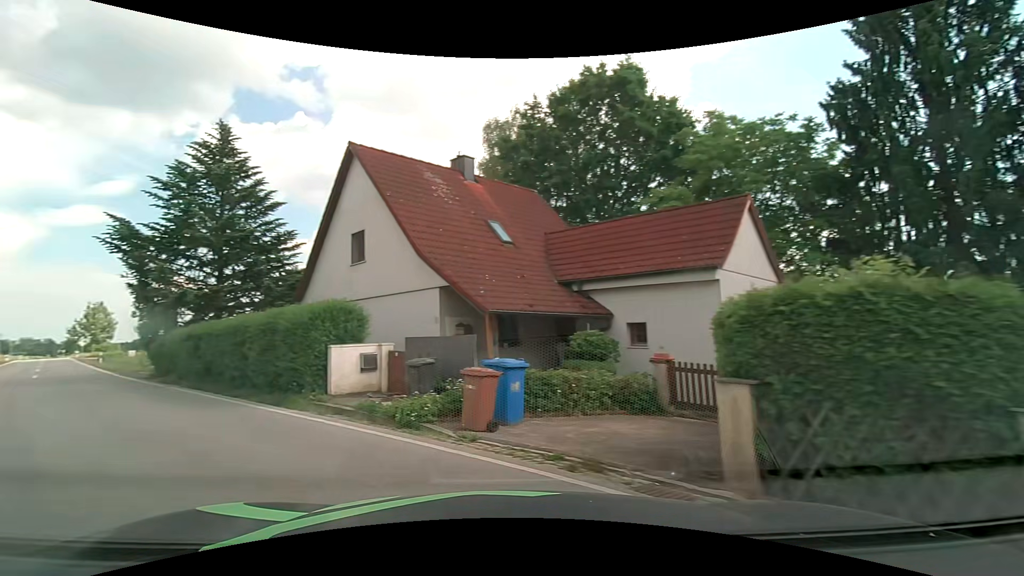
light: Day
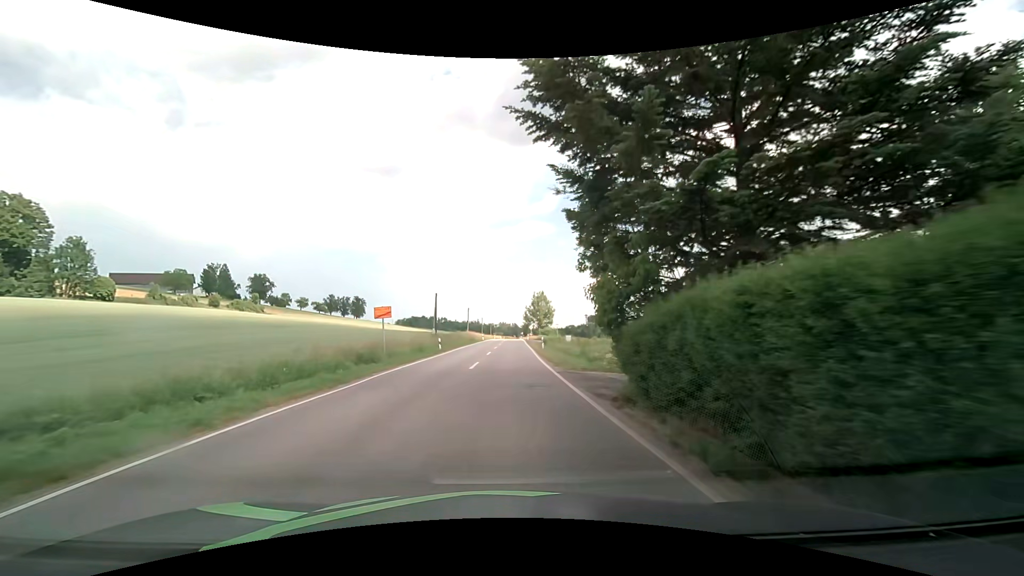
(-9.9, +15.0) m; -43°
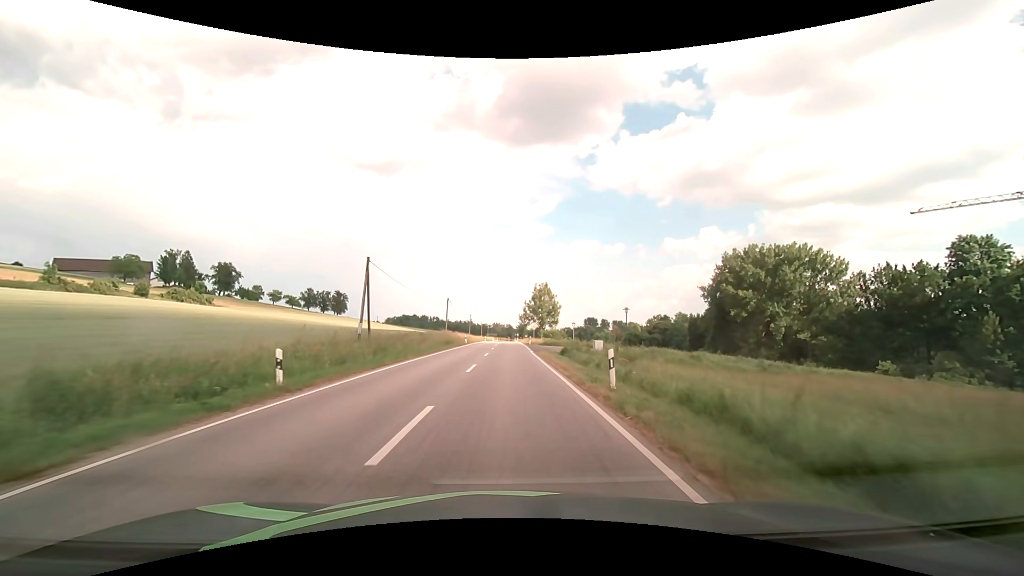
(+0.1, +27.0) m; +1°
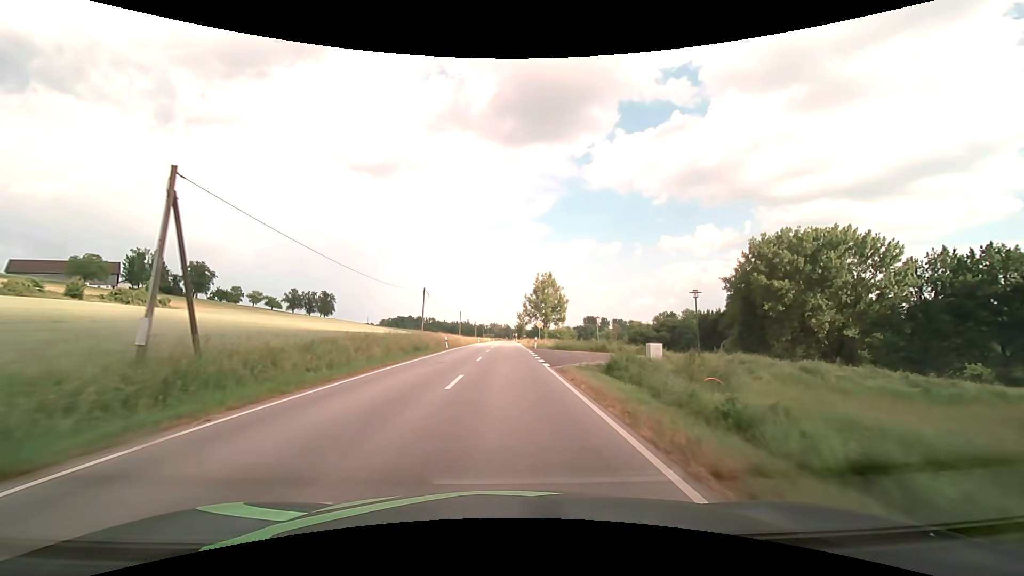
(+0.1, +17.5) m; 0°
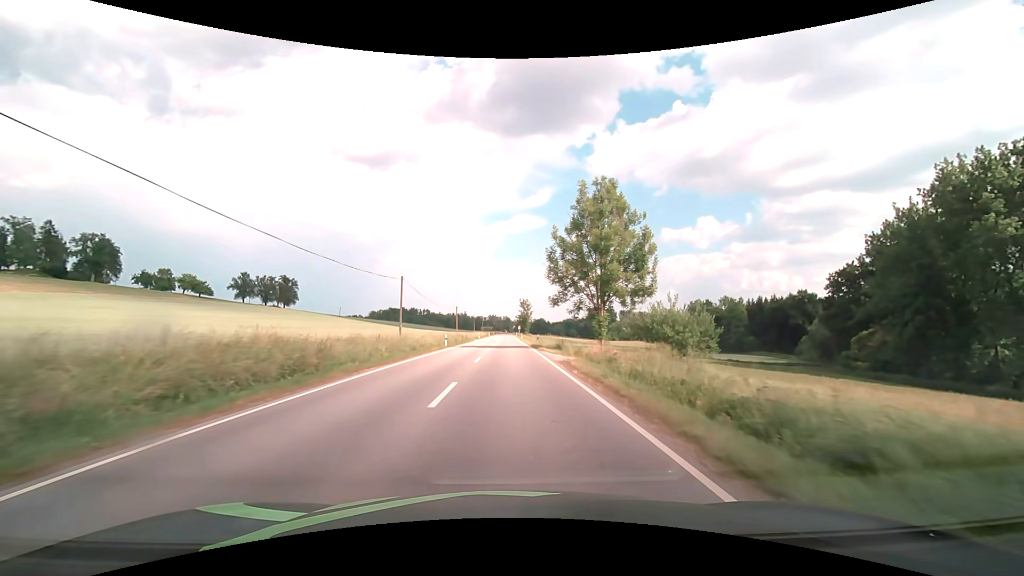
(-0.3, +52.0) m; 0°
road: secondary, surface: asphalt
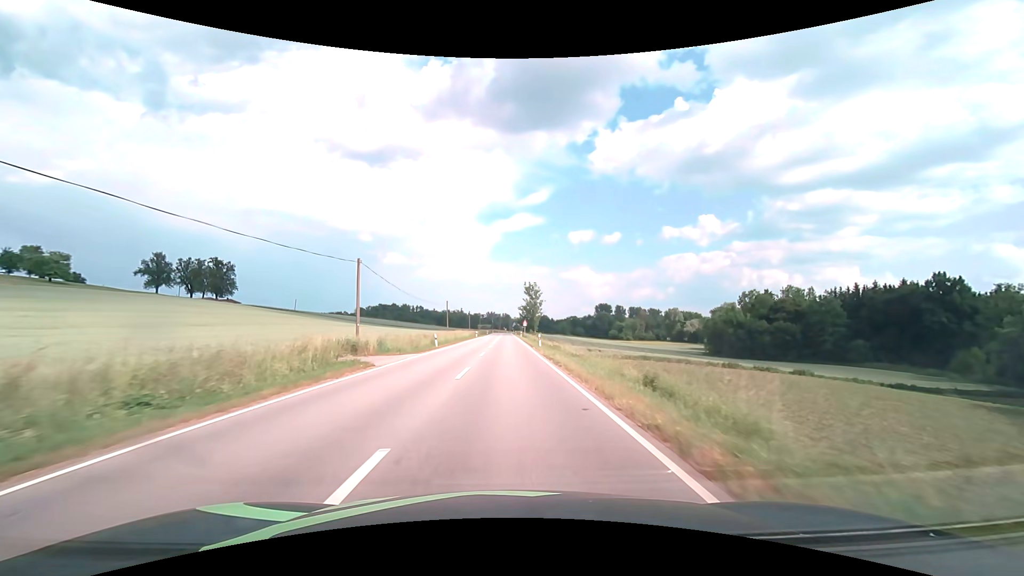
(+0.3, +55.2) m; 0°
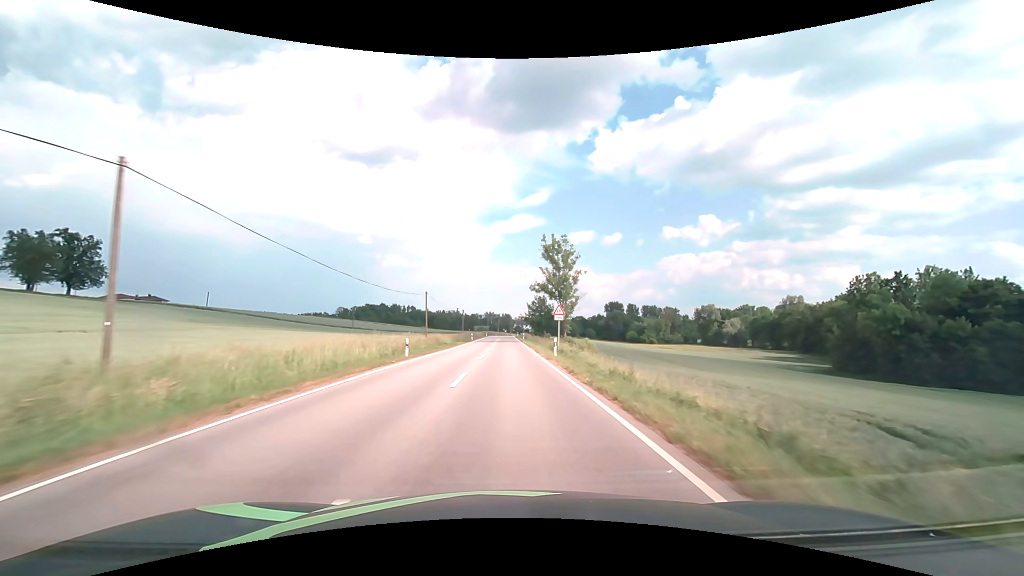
(-0.2, +62.0) m; 0°
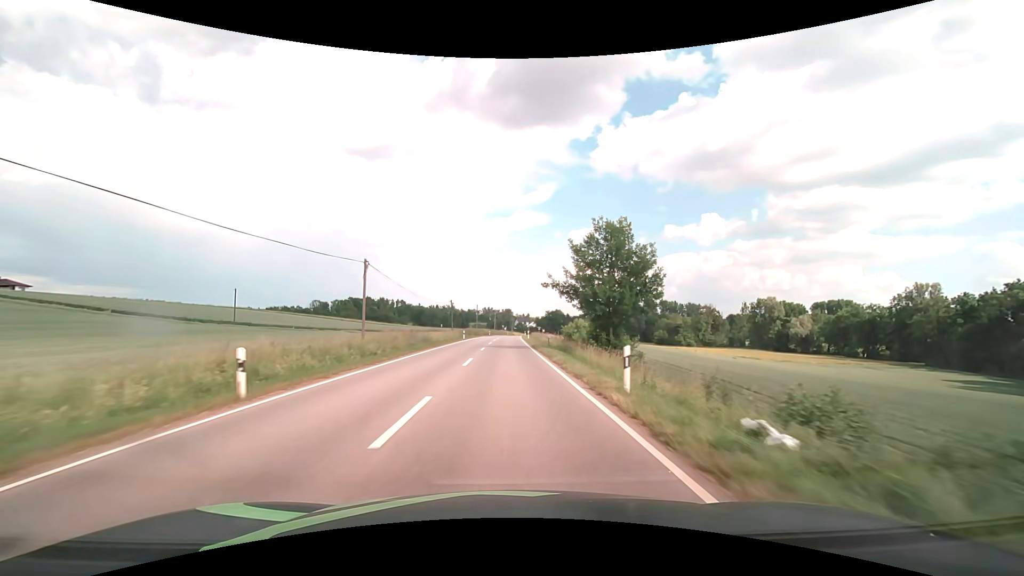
(-0.1, +66.1) m; 0°
(0, +10) (0, +20) (0, +30) (0, +40) (0, +50) (0, +60) (0, +70) (0, +80) (0, +90) (+1, +100) m
